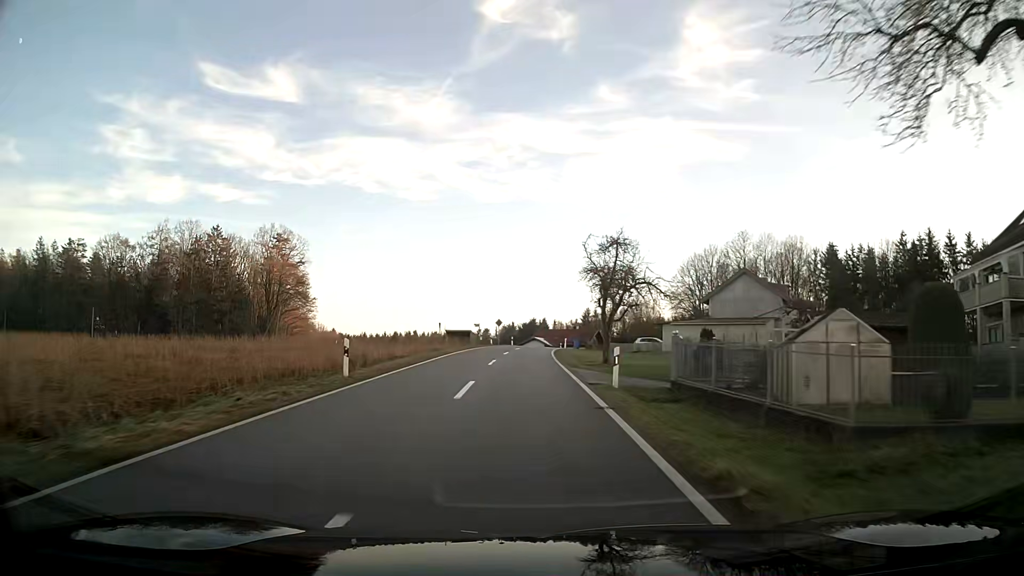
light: Day
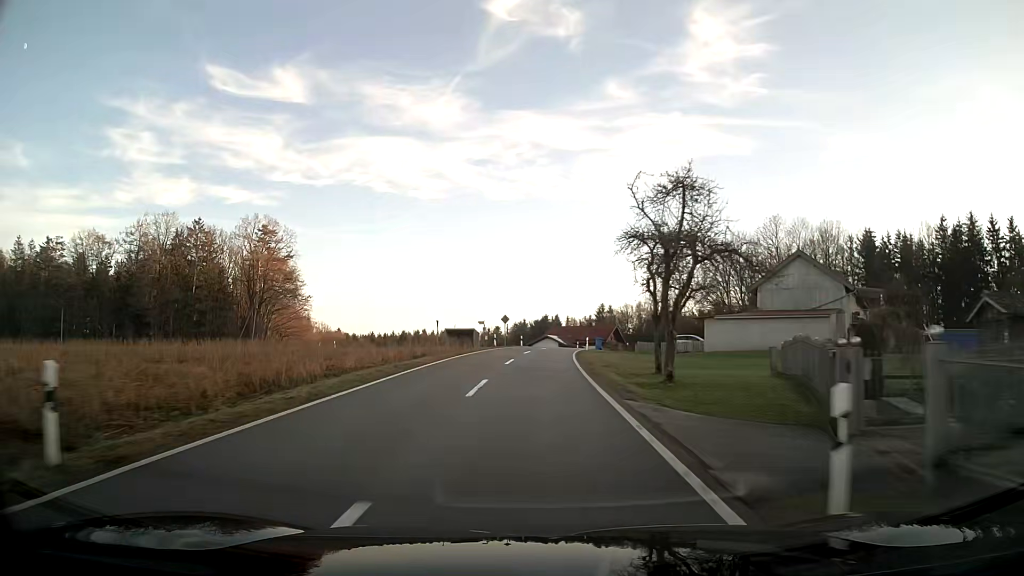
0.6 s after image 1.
(-0.1, +12.0) m; -1°
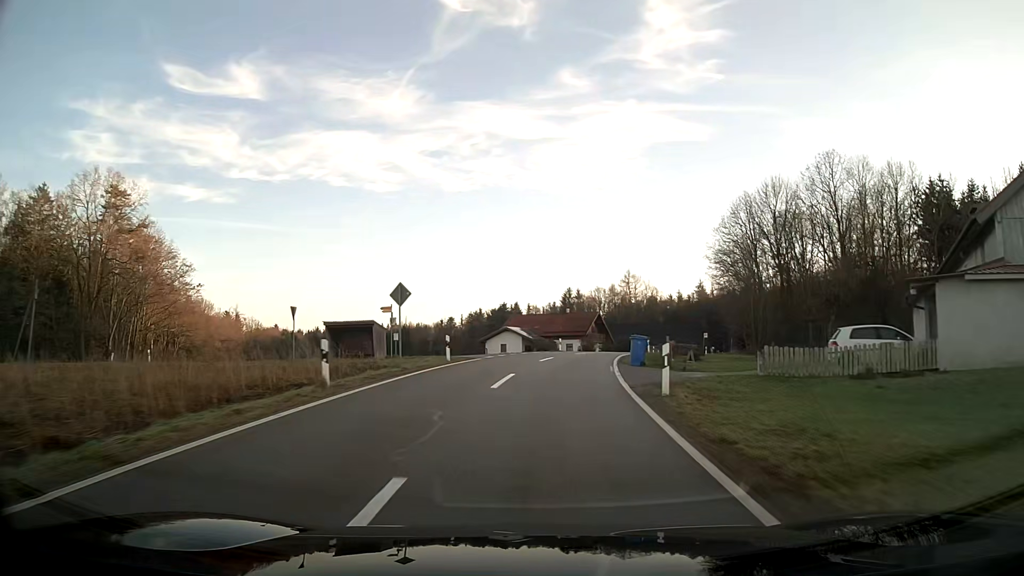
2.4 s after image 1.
(+0.9, +35.7) m; +4°
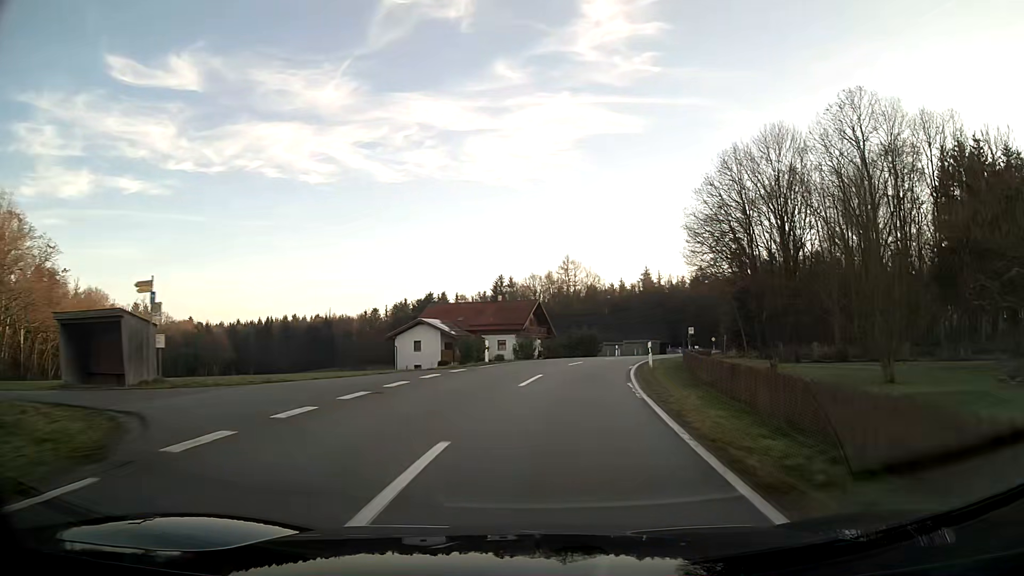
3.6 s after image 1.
(+1.2, +22.1) m; +6°
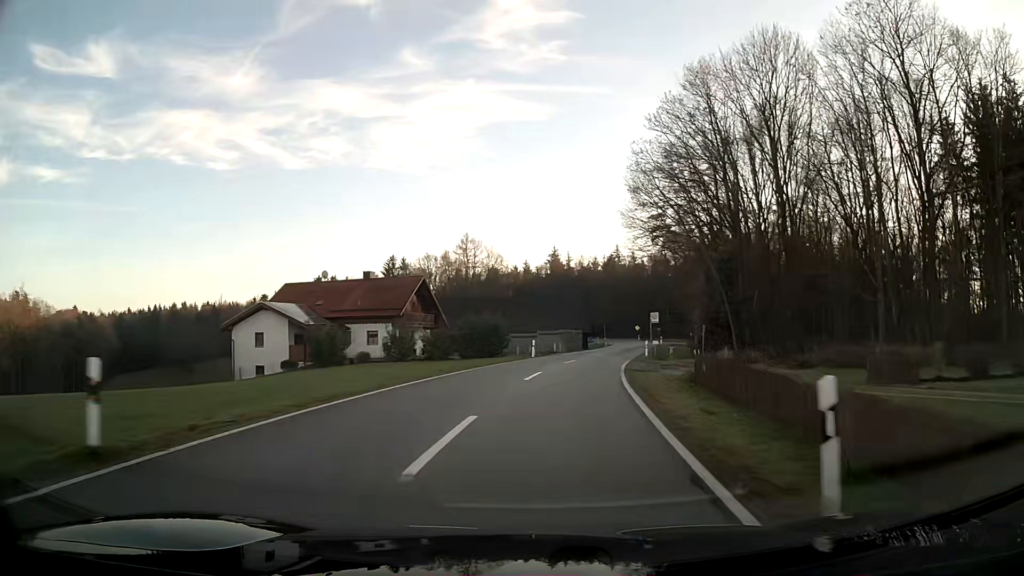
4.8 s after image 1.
(+1.5, +21.6) m; +8°
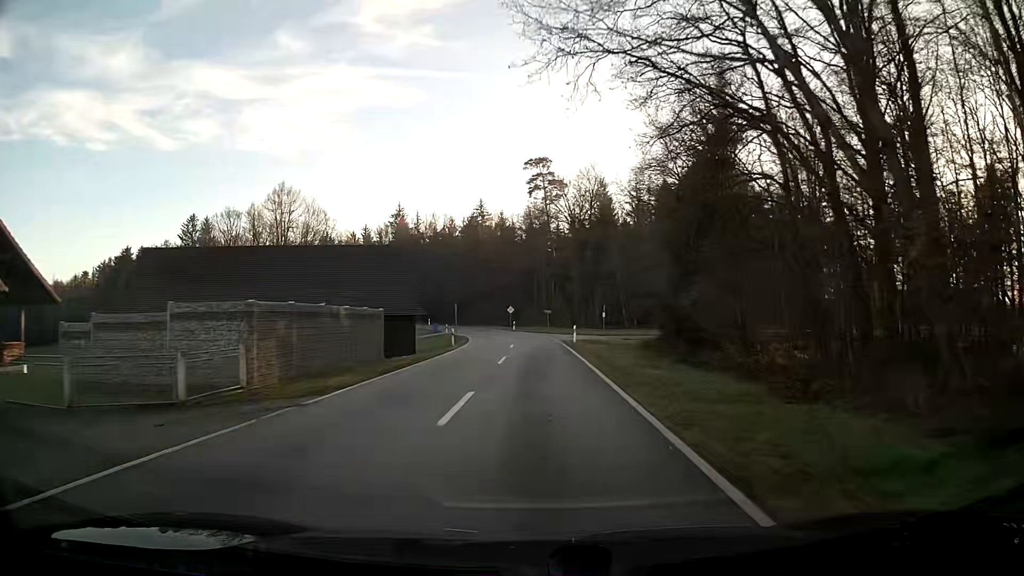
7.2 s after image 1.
(+5.4, +45.9) m; +11°
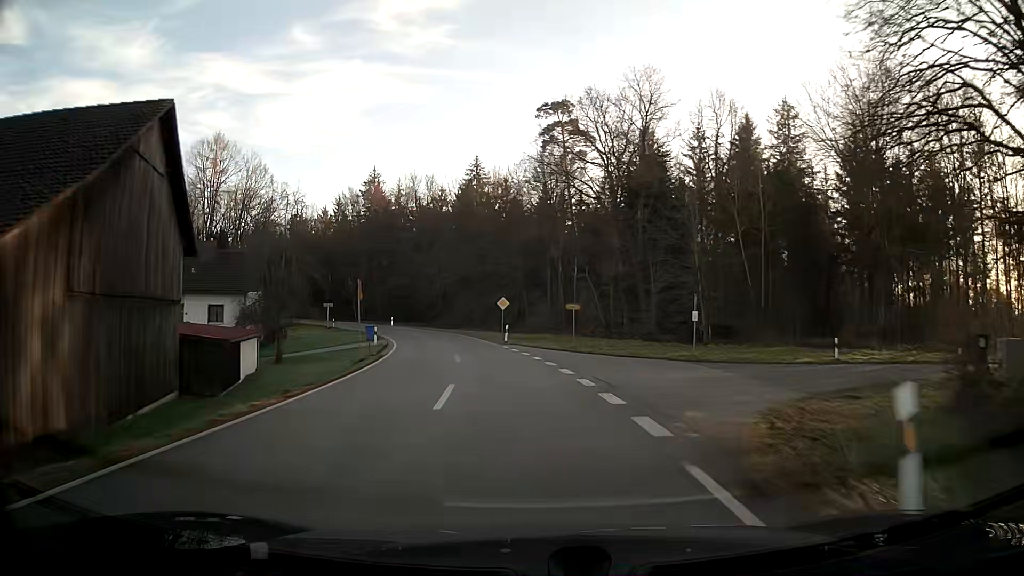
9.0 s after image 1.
(-0.1, +34.9) m; -2°
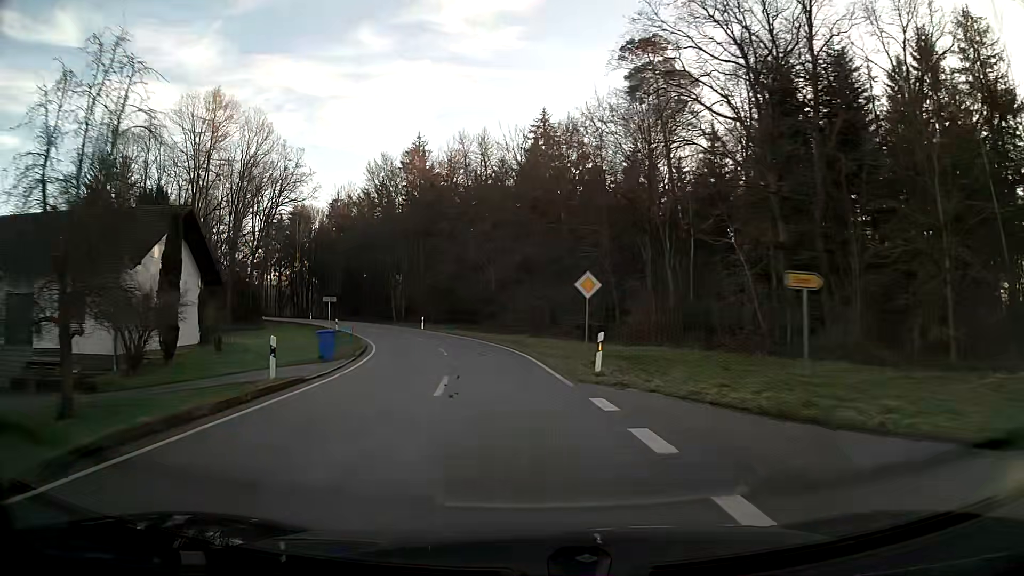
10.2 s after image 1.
(-1.2, +22.8) m; -6°
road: tertiary
